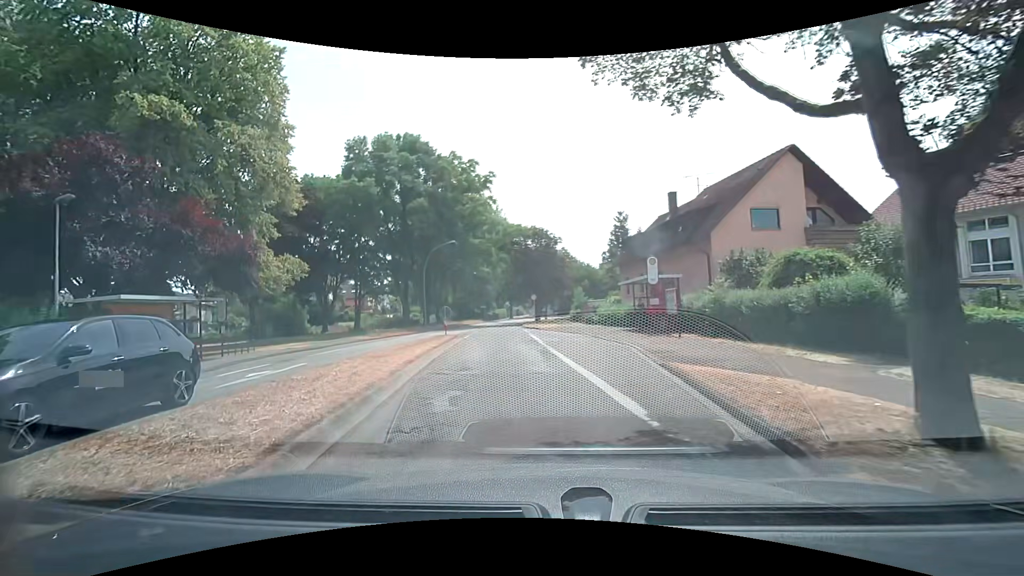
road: tertiary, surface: asphalt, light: Day
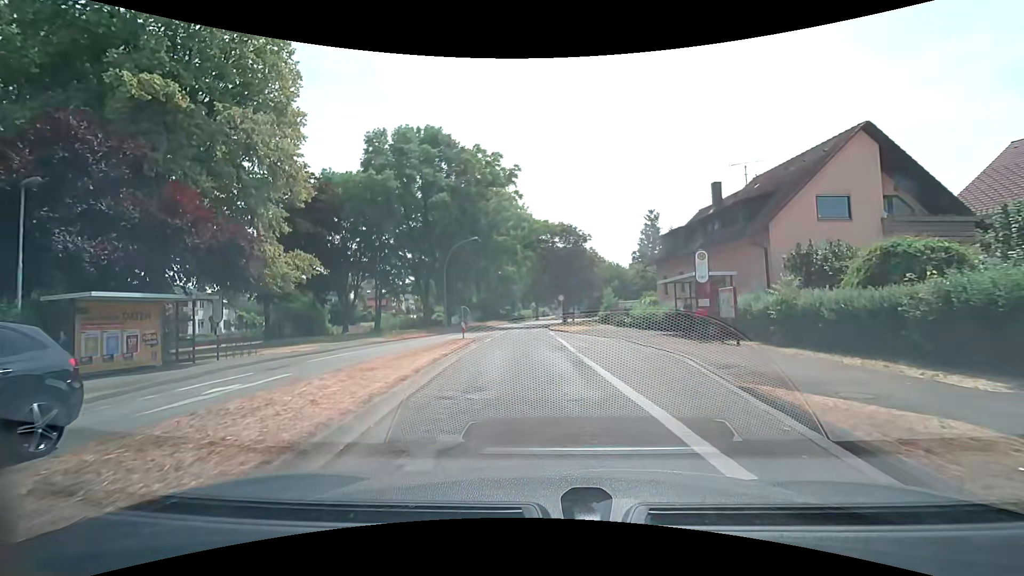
(-0.1, +3.0) m; -3°
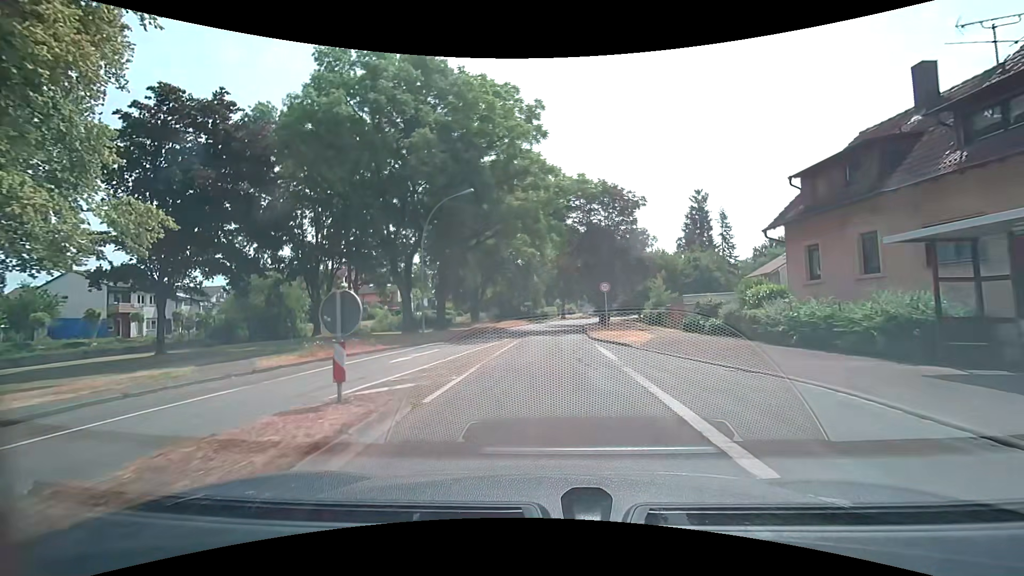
(-1.0, +16.0) m; -5°
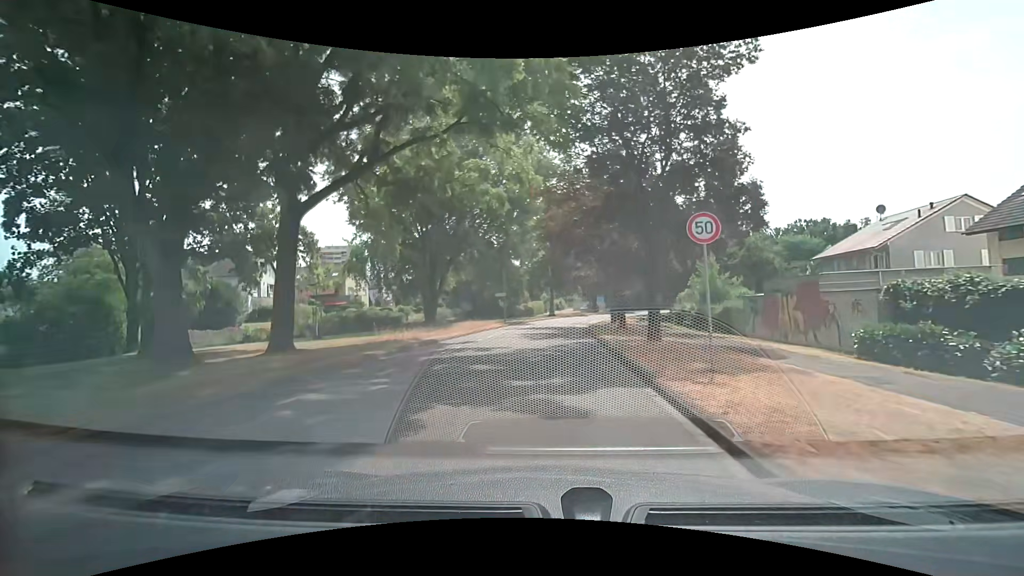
(+0.5, +21.3) m; +2°
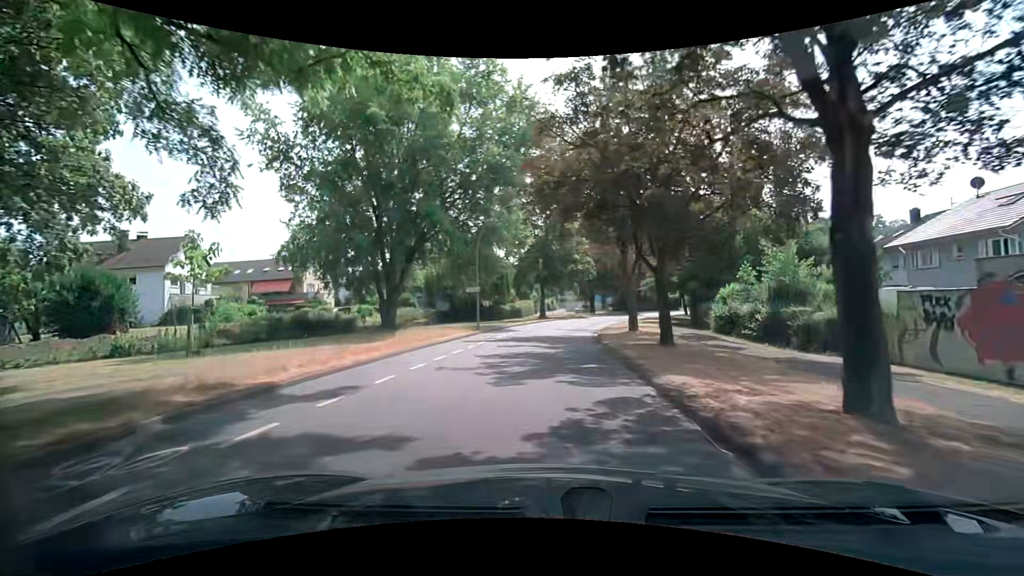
(+0.1, +11.7) m; +1°
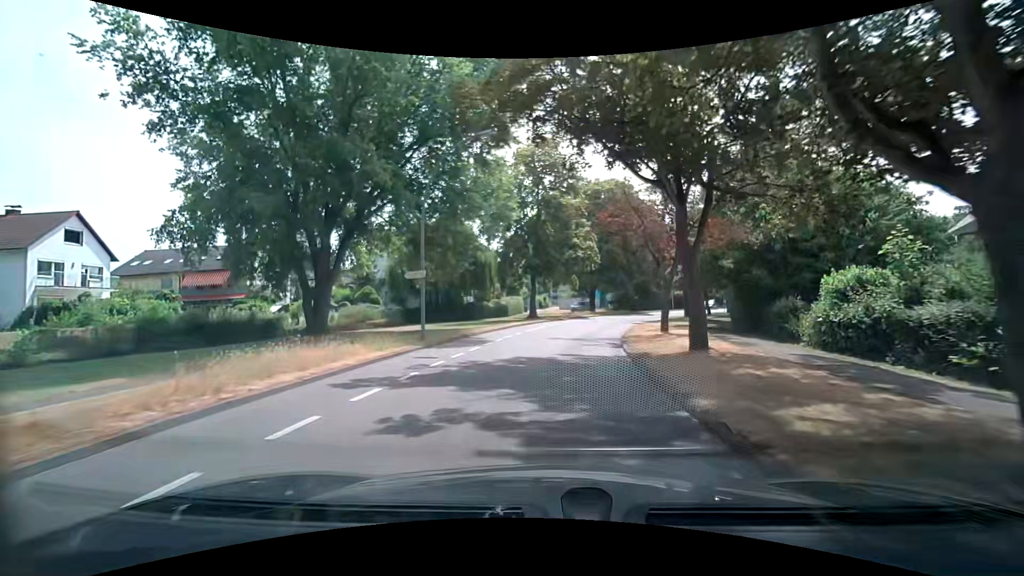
(+0.1, +12.1) m; +1°
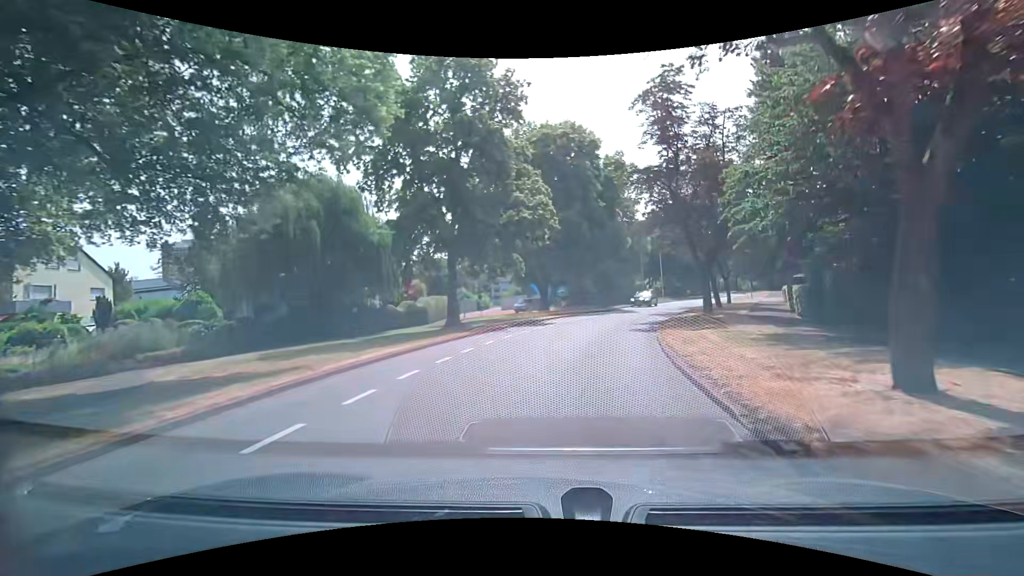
(+0.5, +18.8) m; +5°
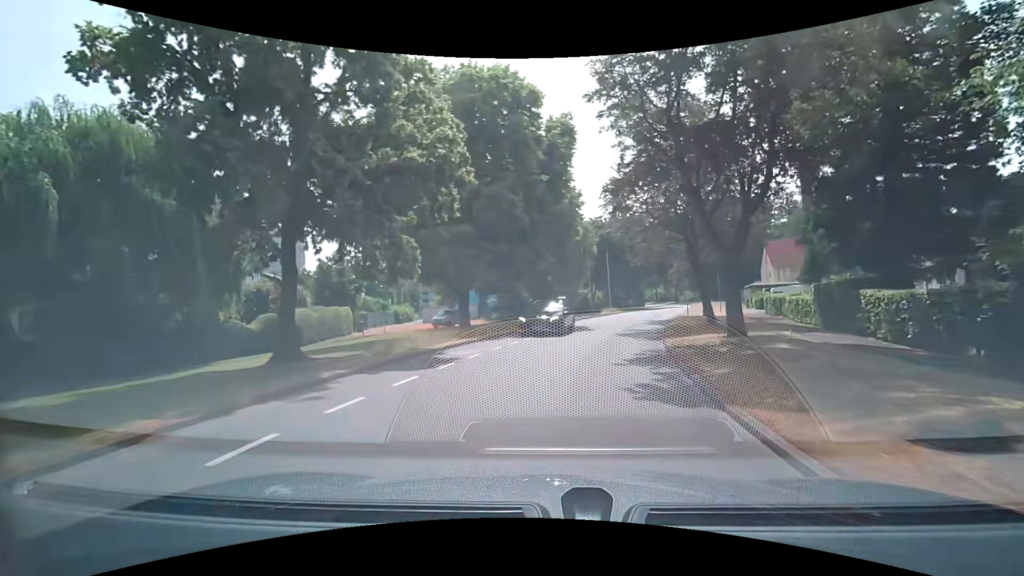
(+0.6, +12.2) m; +7°
(+1, +10) (+2, +20) (+5, +30) (+8, +39) (+11, +49) (+14, +58) (+17, +68) (+20, +77) (+23, +87) (+26, +96) m
